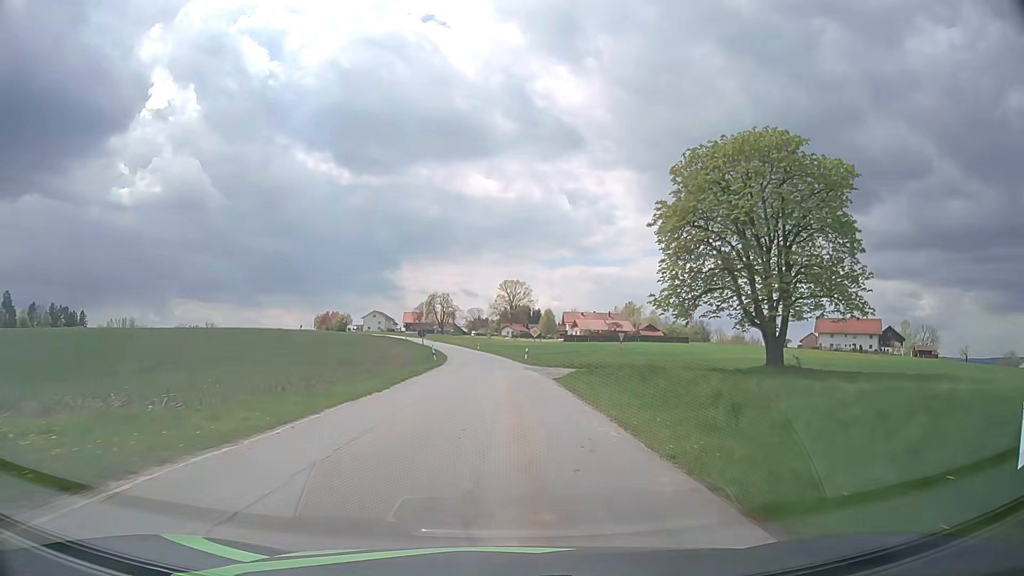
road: tertiary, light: Day
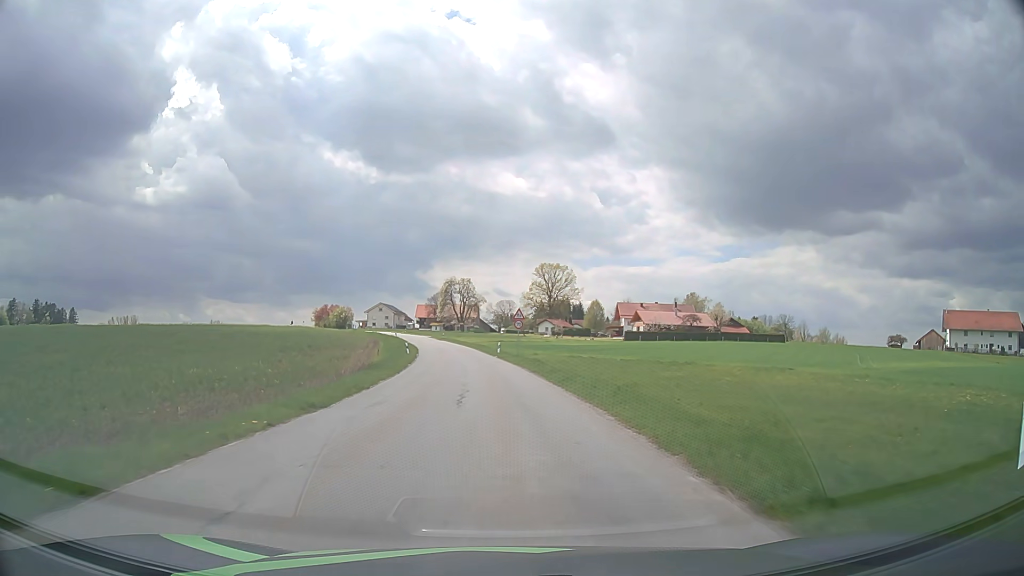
(-1.3, +50.9) m; -3°
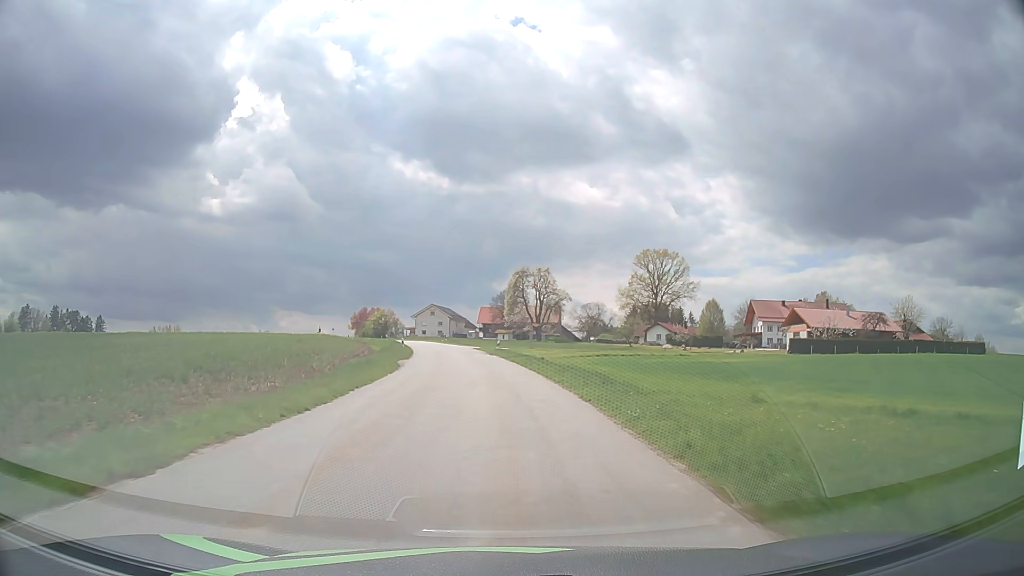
(-2.6, +50.2) m; -6°
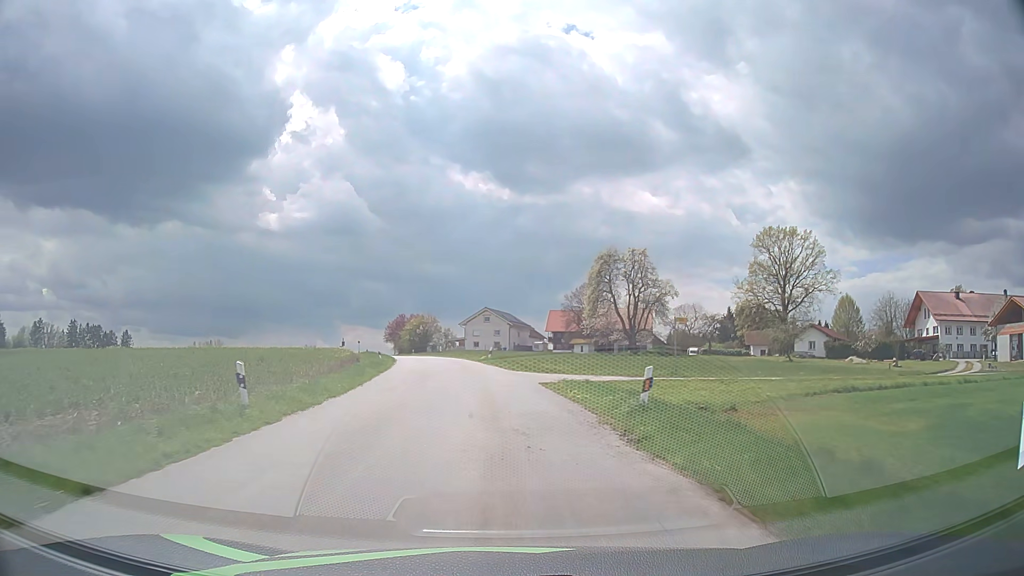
(-1.8, +39.0) m; -5°
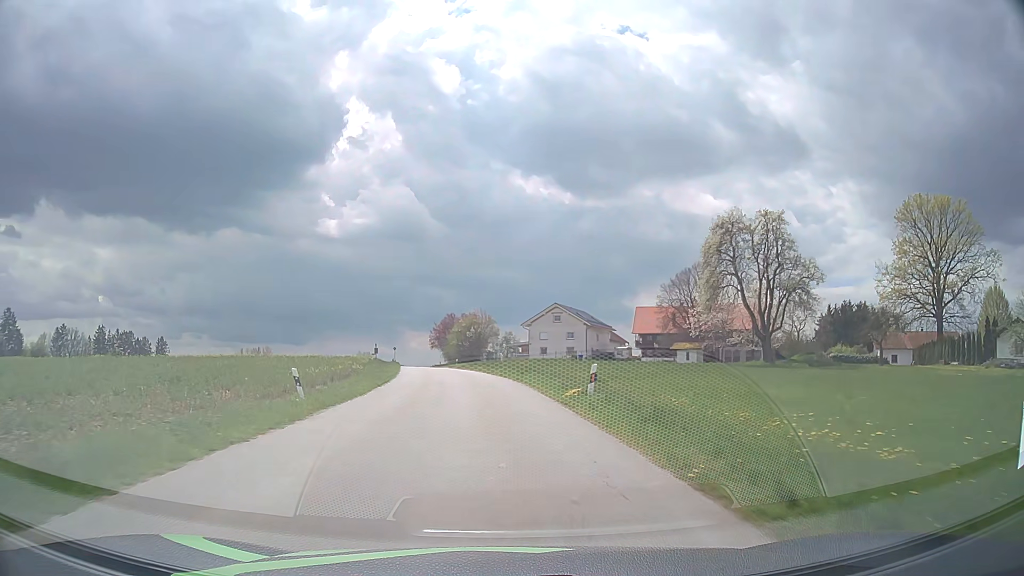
(-1.5, +28.2) m; -6°
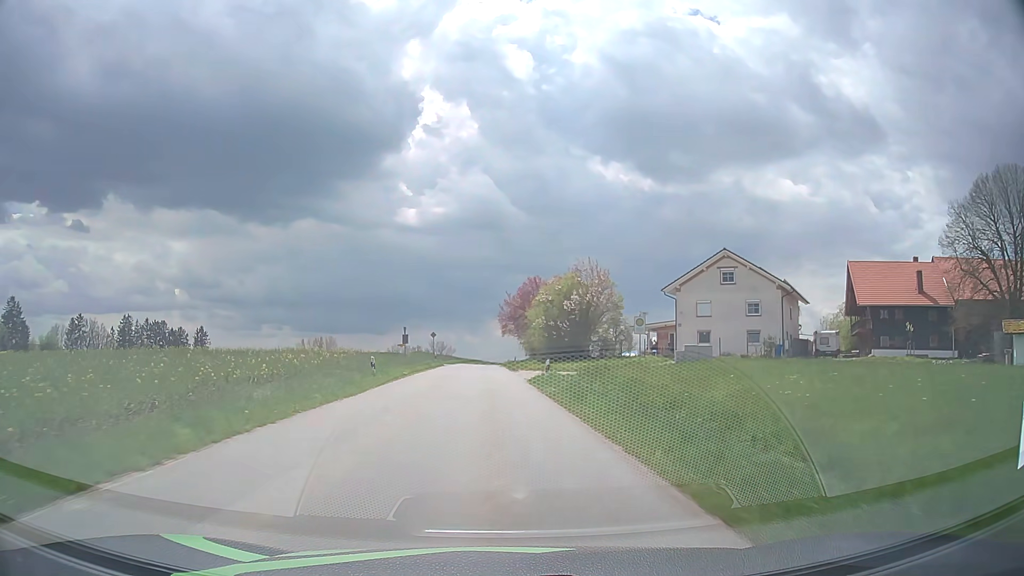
(-3.3, +46.4) m; -7°
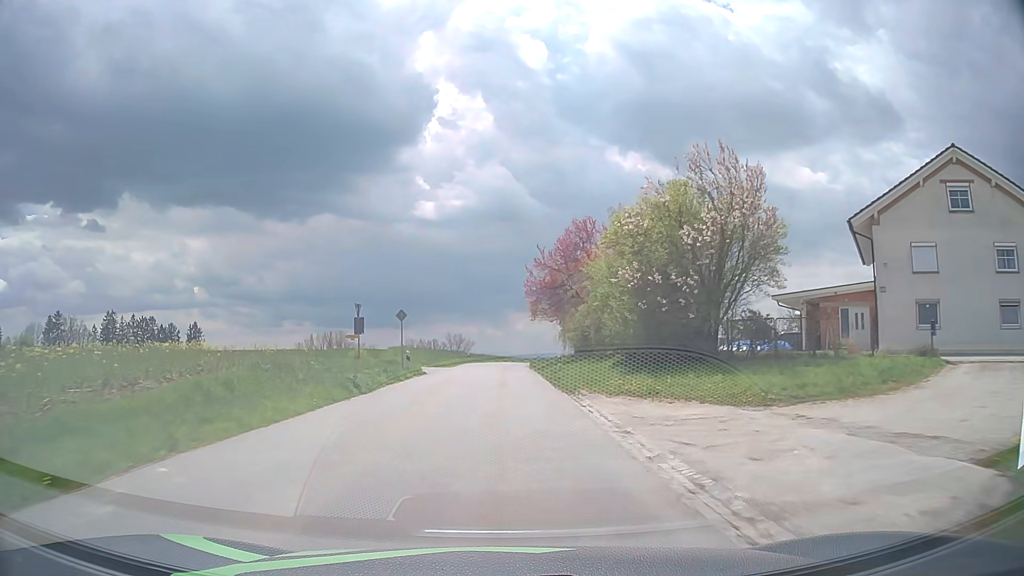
(-0.6, +29.0) m; -2°
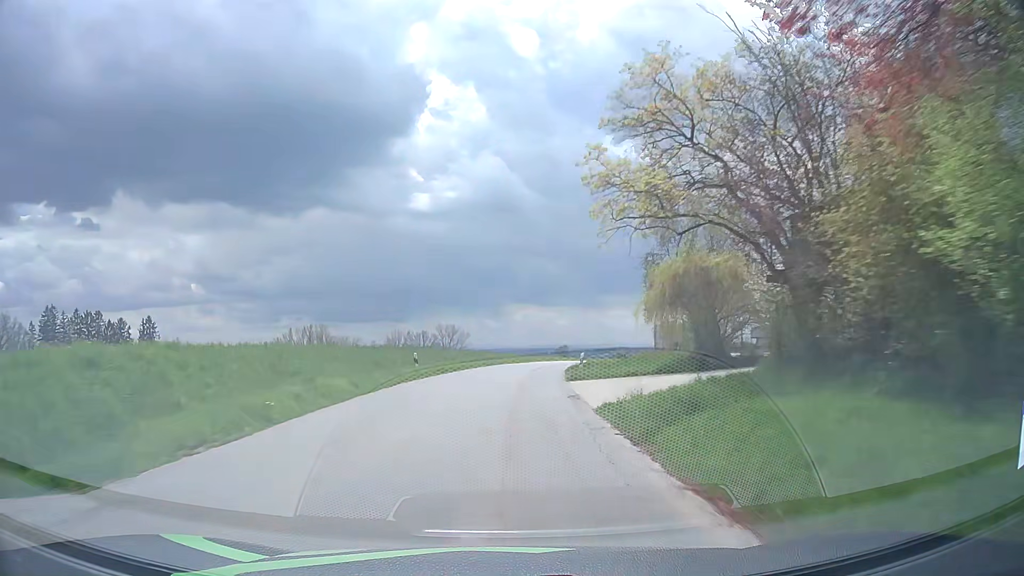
(0.0, +39.8) m; 0°
